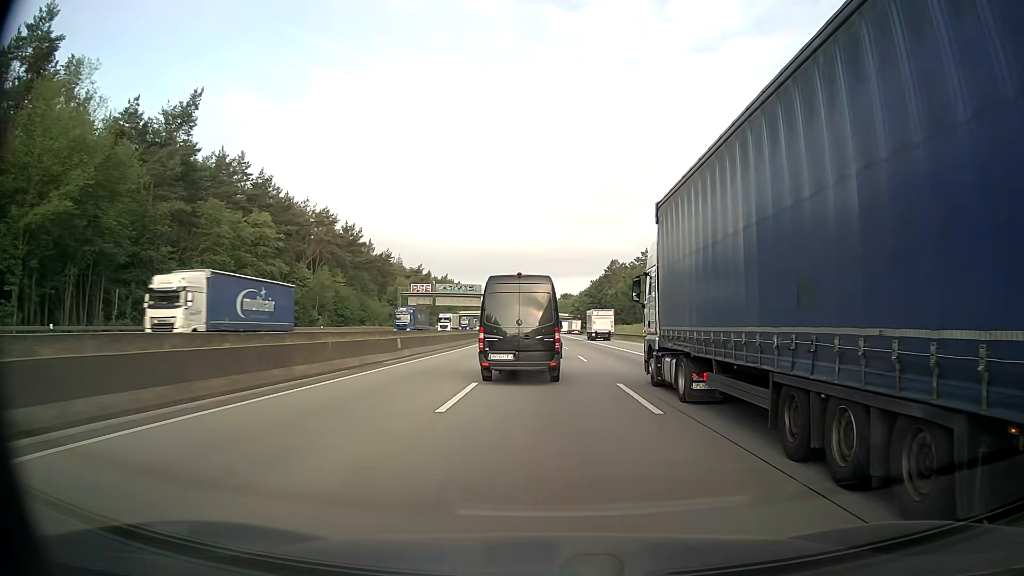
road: motorway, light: Day
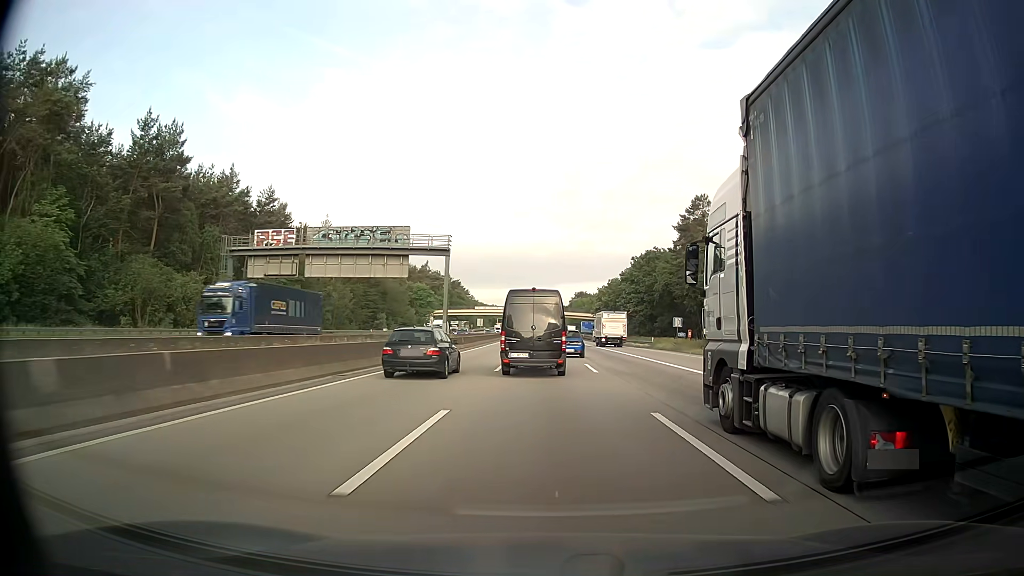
(-1.0, +77.6) m; -1°
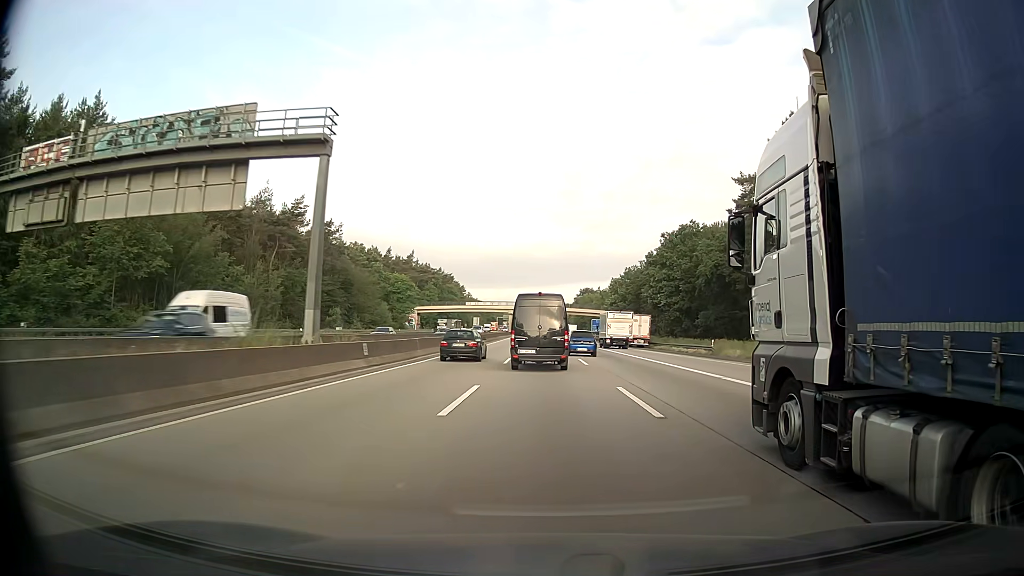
(-0.1, +31.0) m; 0°
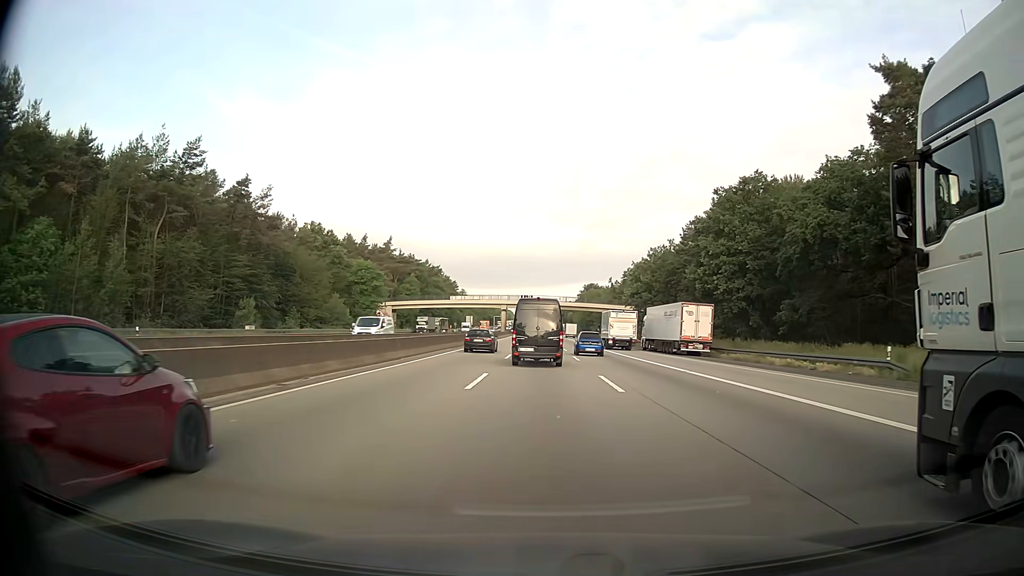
(+0.2, +31.3) m; +1°
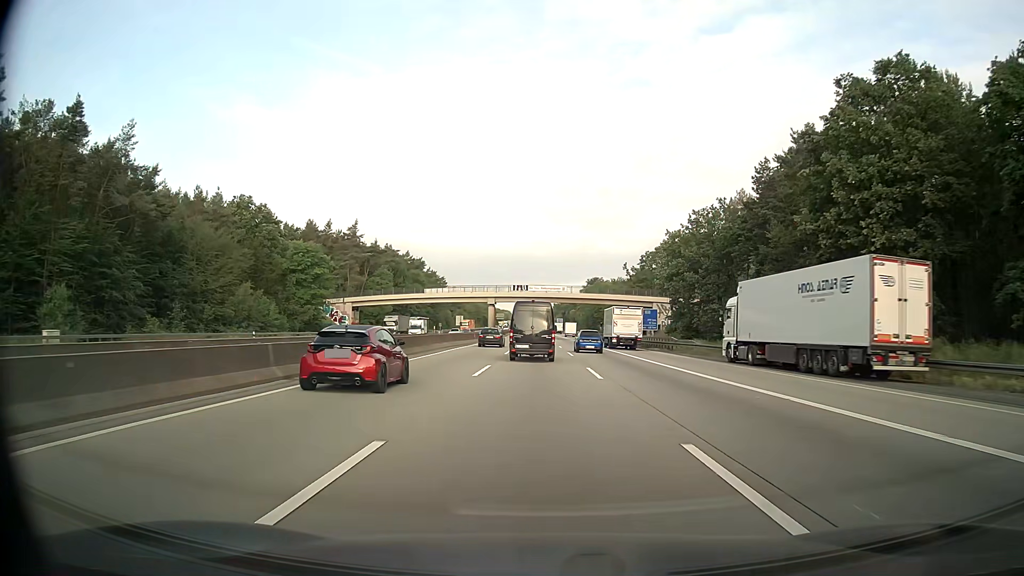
(-0.2, +31.8) m; 0°
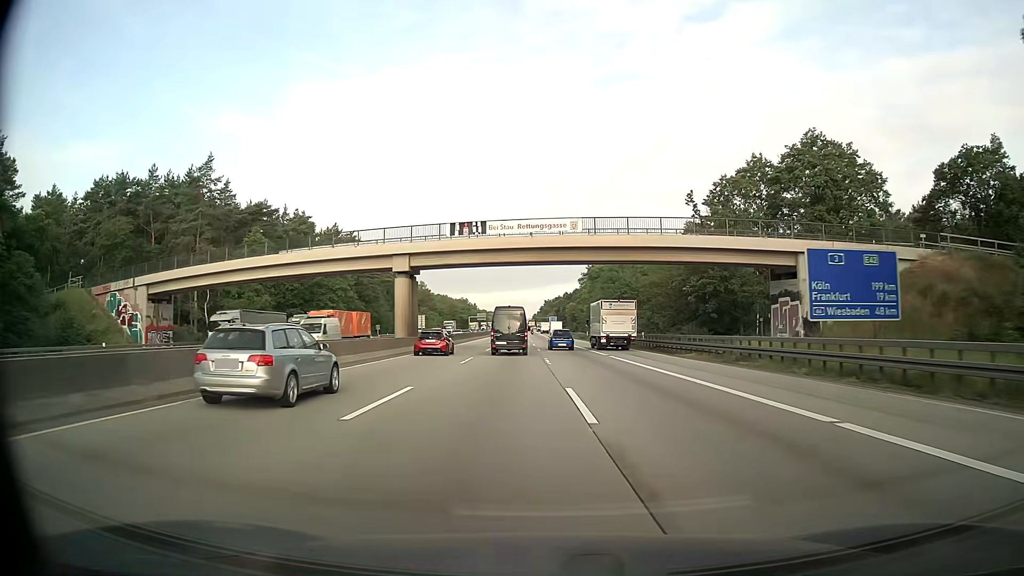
(+0.5, +64.6) m; +1°
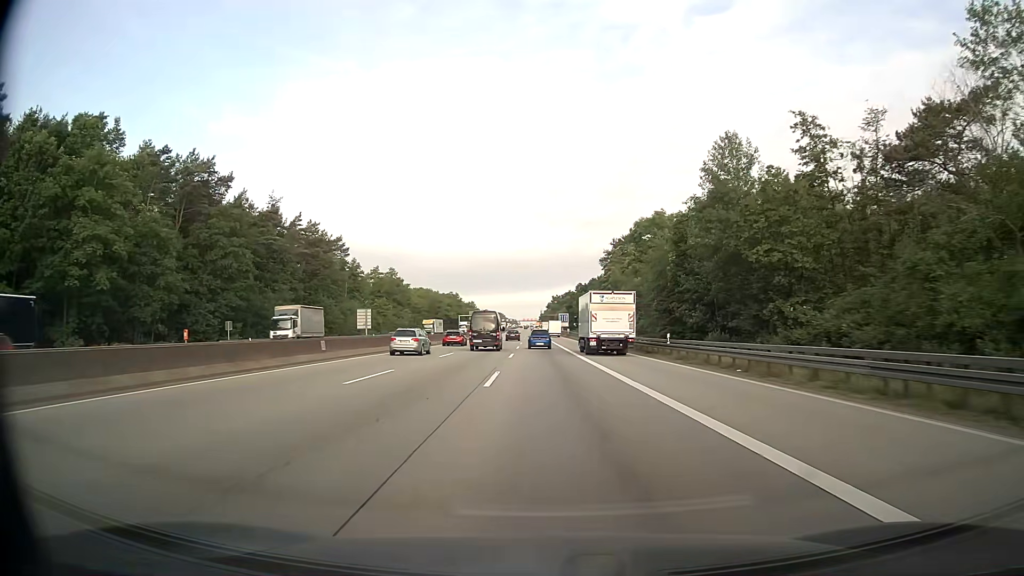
(+0.3, +66.0) m; -1°
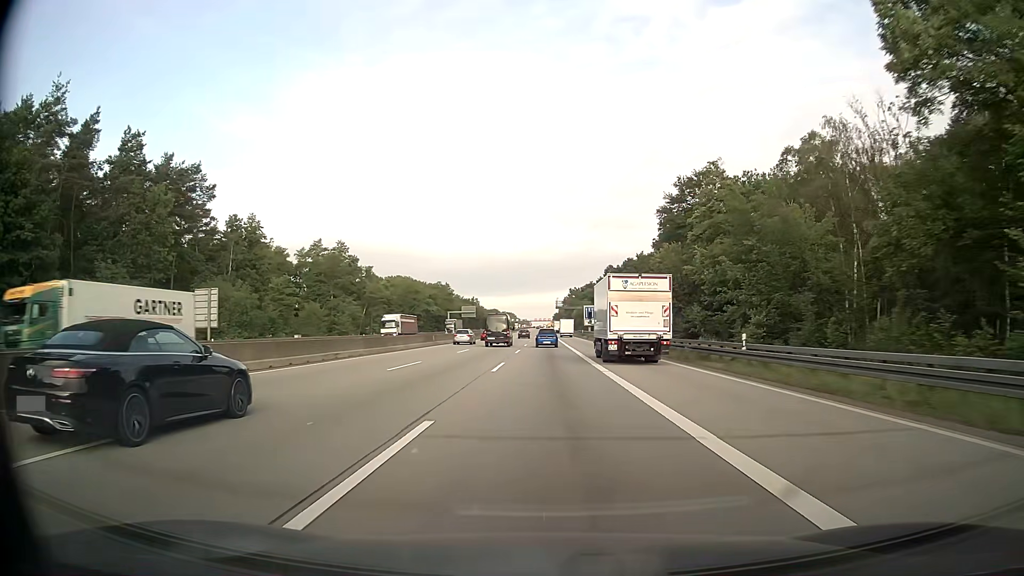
(-0.7, +66.5) m; -1°
(0, +10) (0, +20) (0, +30) (0, +40) (0, +50) (0, +60) (0, +70) (0, +80) (0, +90) (0, +100) m
